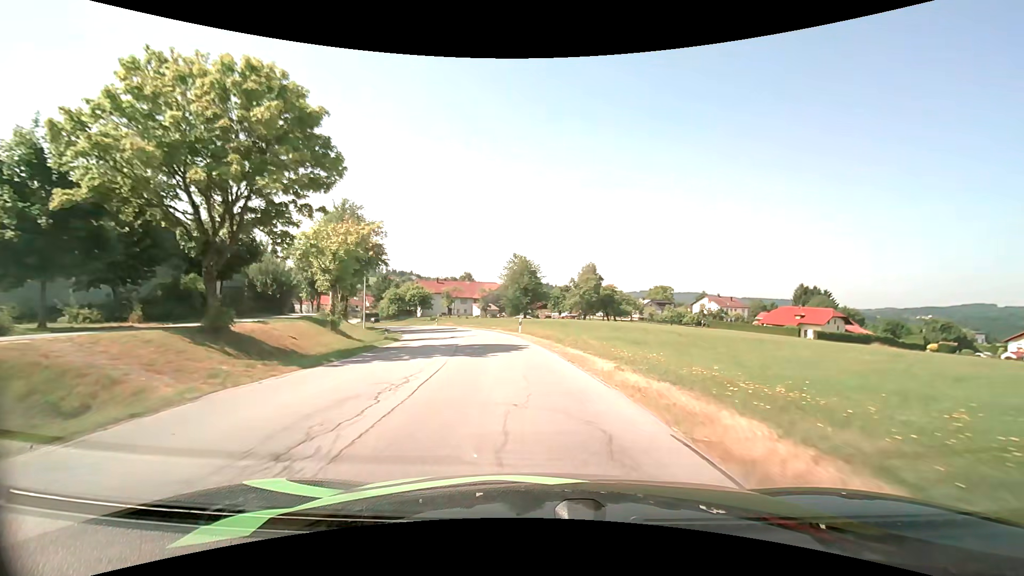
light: Day
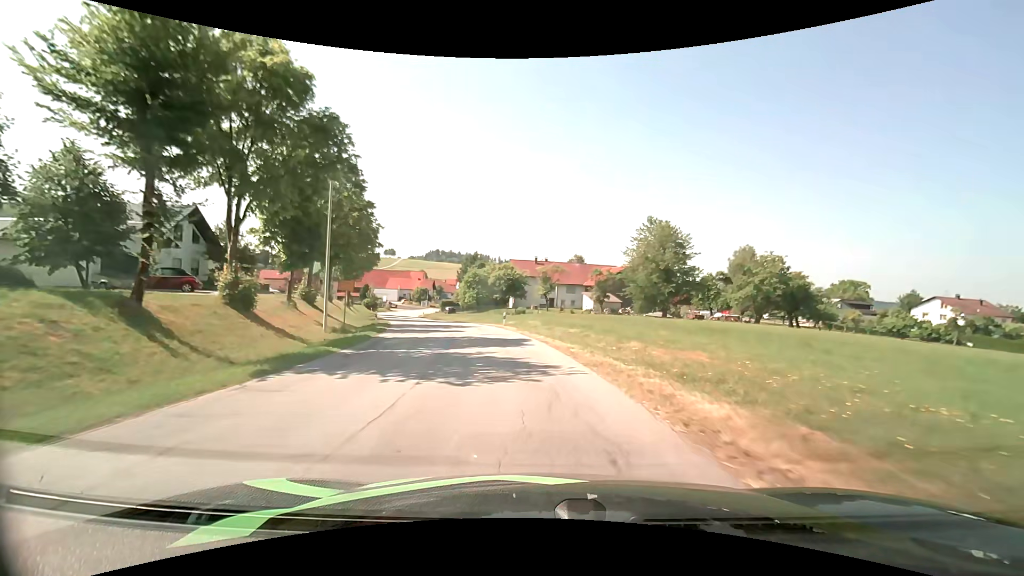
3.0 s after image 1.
(-3.8, +35.7) m; -13°
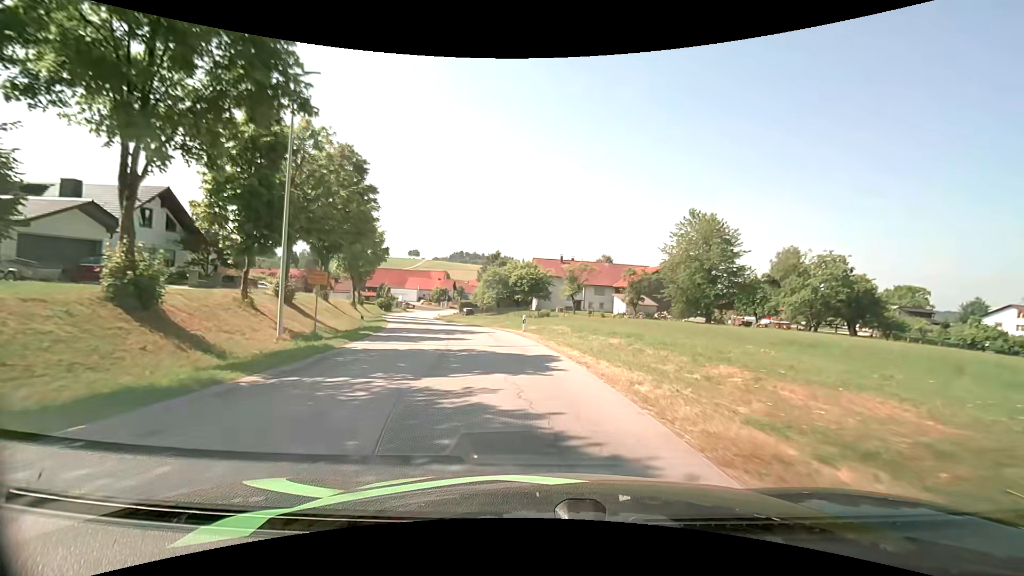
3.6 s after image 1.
(-0.2, +7.2) m; -3°
(0, +10) (-1, +20) (-3, +30) (-6, +39) (-9, +49) (-12, +58) (-15, +68) (-18, +78) (-19, +87) (-21, +97) m
